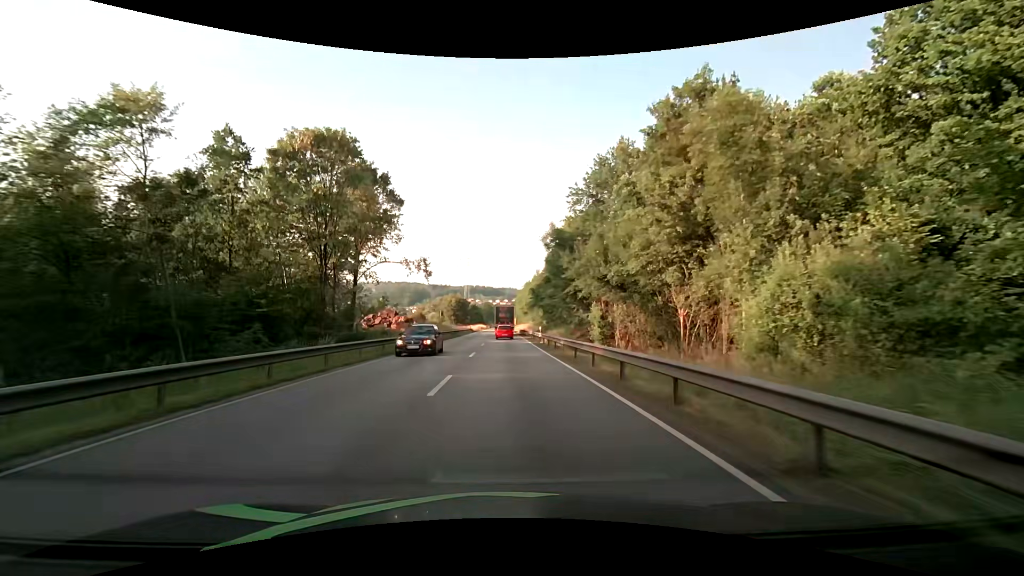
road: primary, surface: asphalt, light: Day
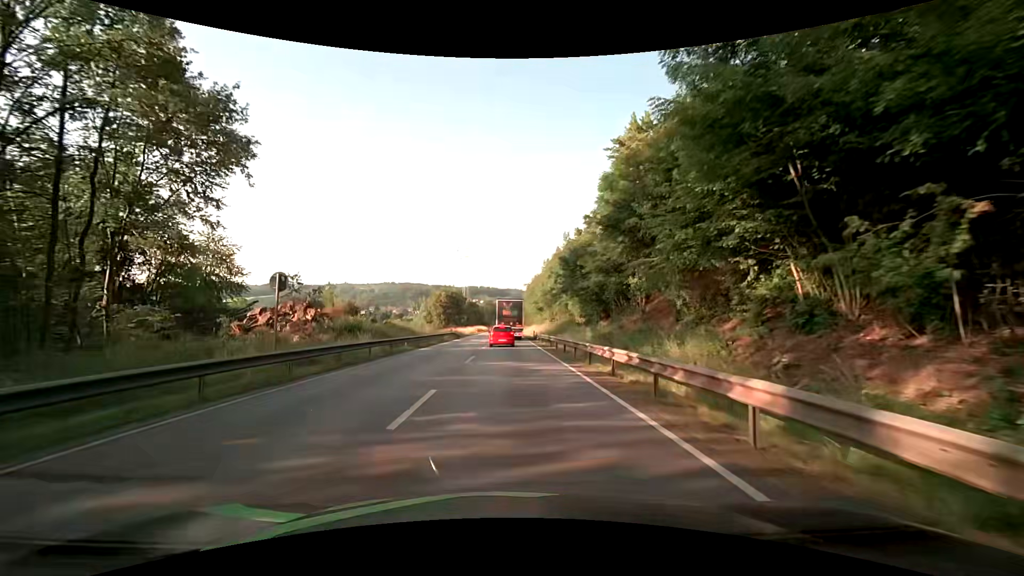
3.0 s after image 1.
(-0.2, +38.5) m; -1°
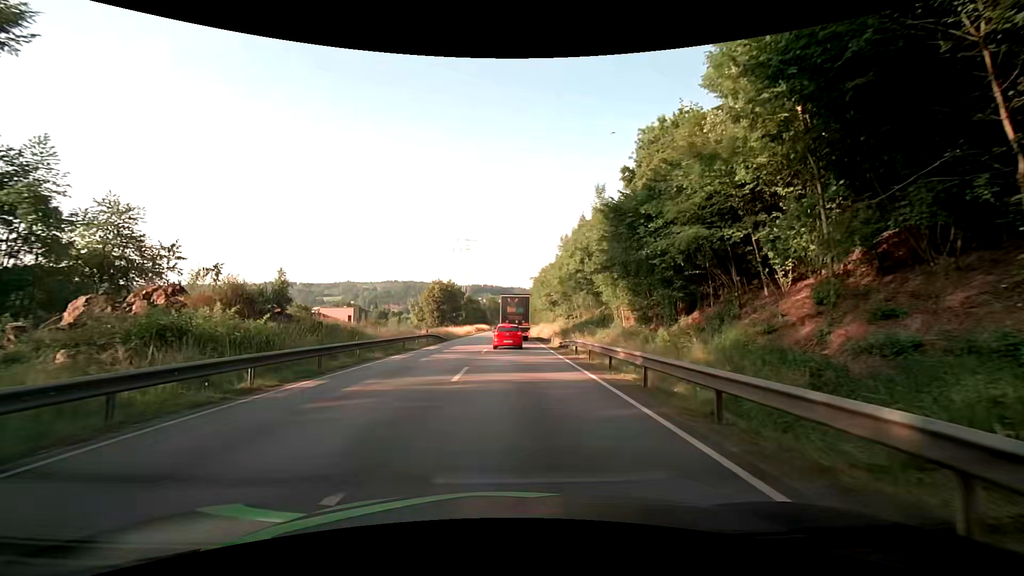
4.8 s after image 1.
(0.0, +18.2) m; 0°
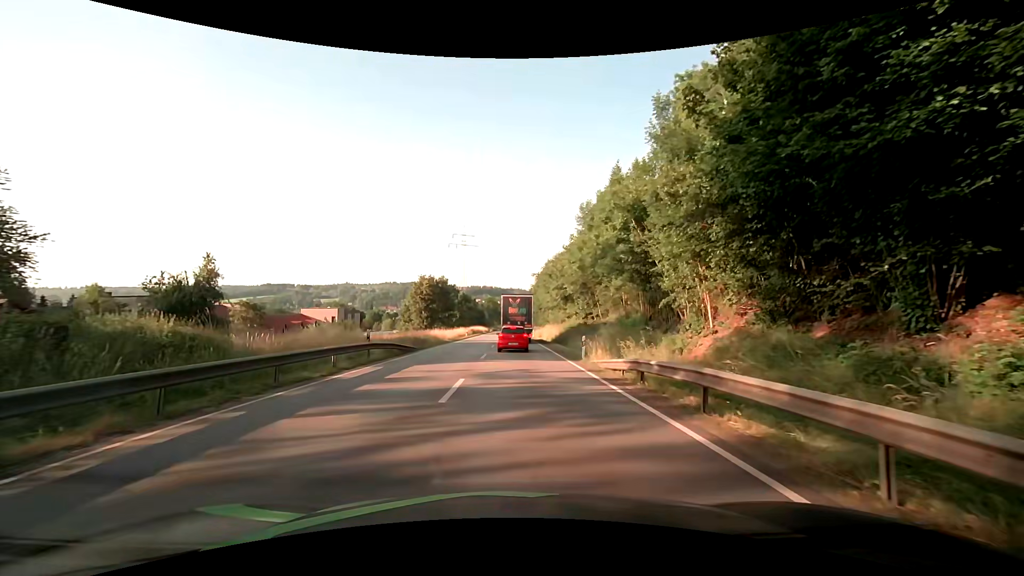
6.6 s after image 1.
(0.0, +15.0) m; 0°
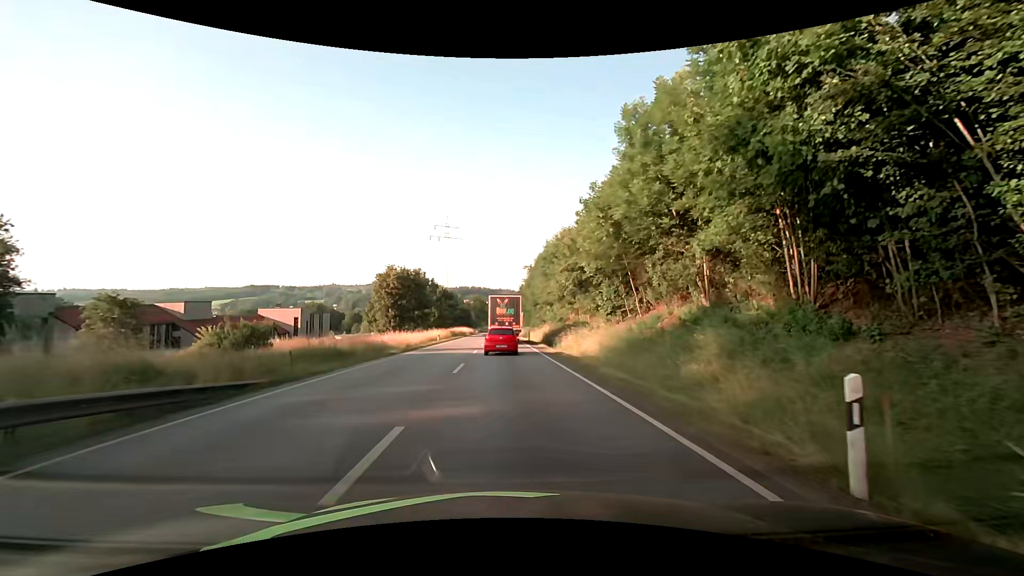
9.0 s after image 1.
(+0.2, +18.0) m; +2°
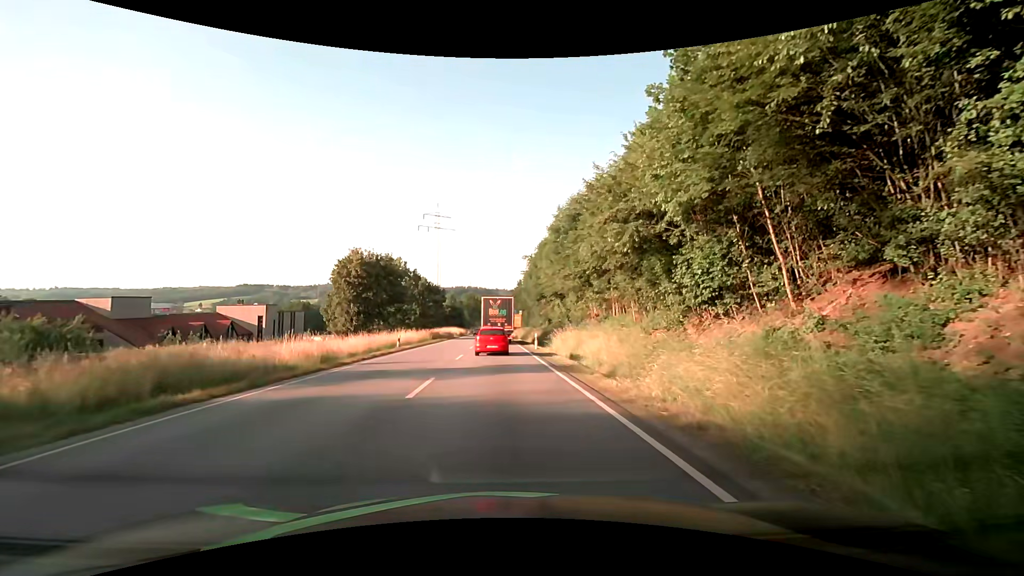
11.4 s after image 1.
(-0.1, +17.2) m; 0°
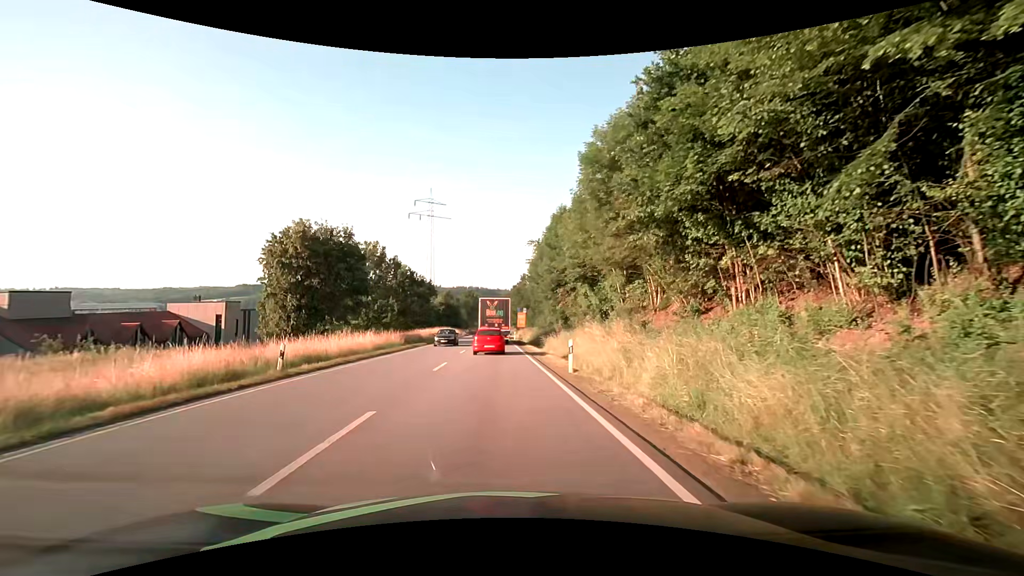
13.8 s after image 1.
(-0.1, +17.5) m; 0°
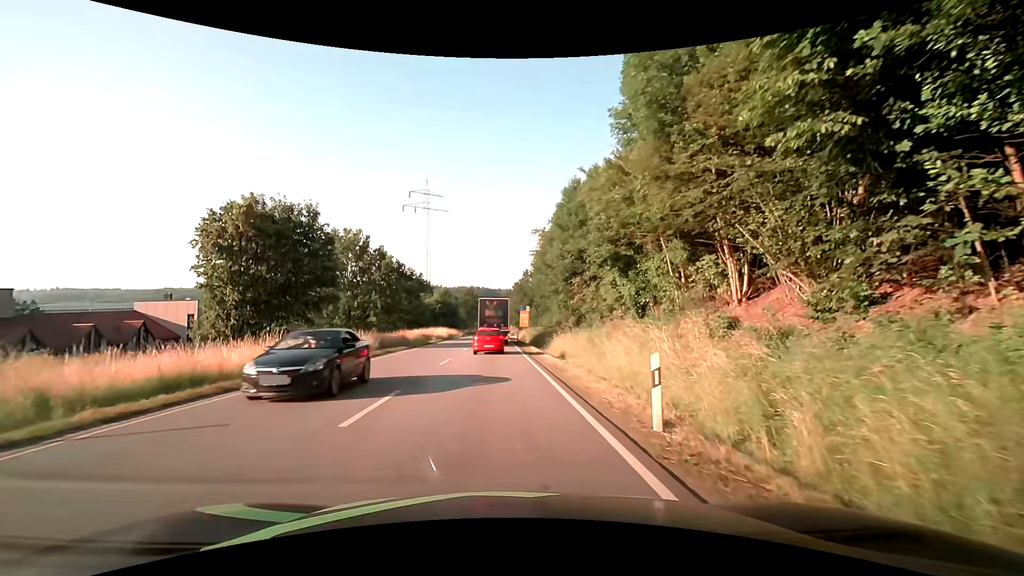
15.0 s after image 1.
(0.0, +9.2) m; 0°
(0, +10) (0, +20) (0, +30) (-1, +40) (-1, +50) (-1, +60) (-1, +70) (-2, +80) (-2, +90) (-2, +100) m
